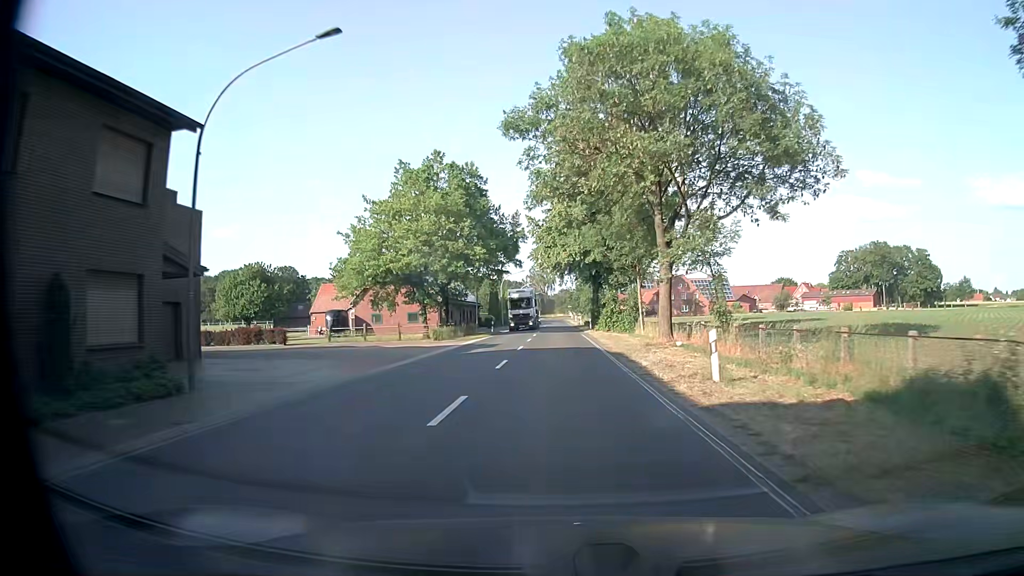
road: secondary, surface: asphalt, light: Day
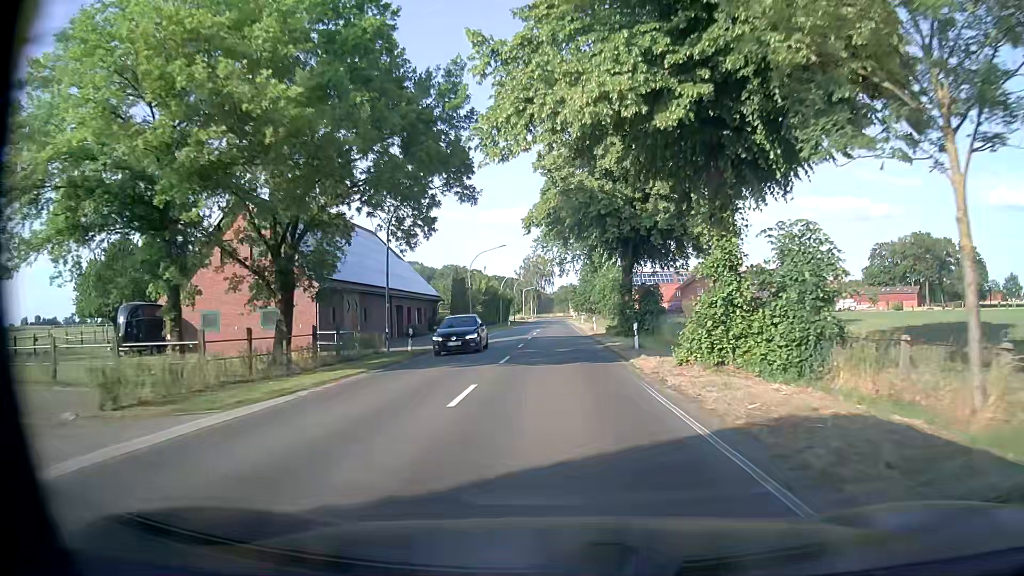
(+0.3, +33.6) m; +1°
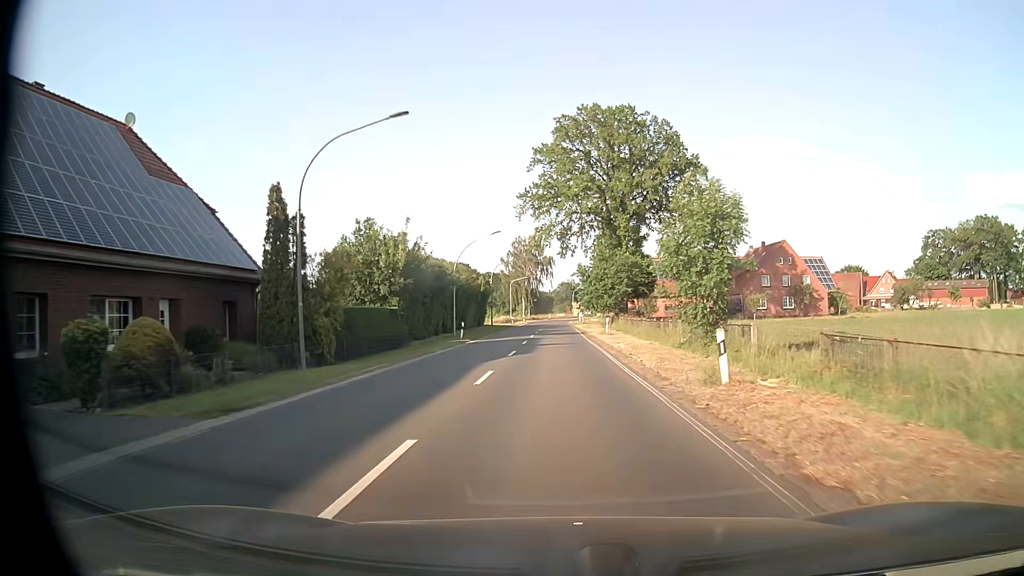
(-0.2, +40.8) m; 0°
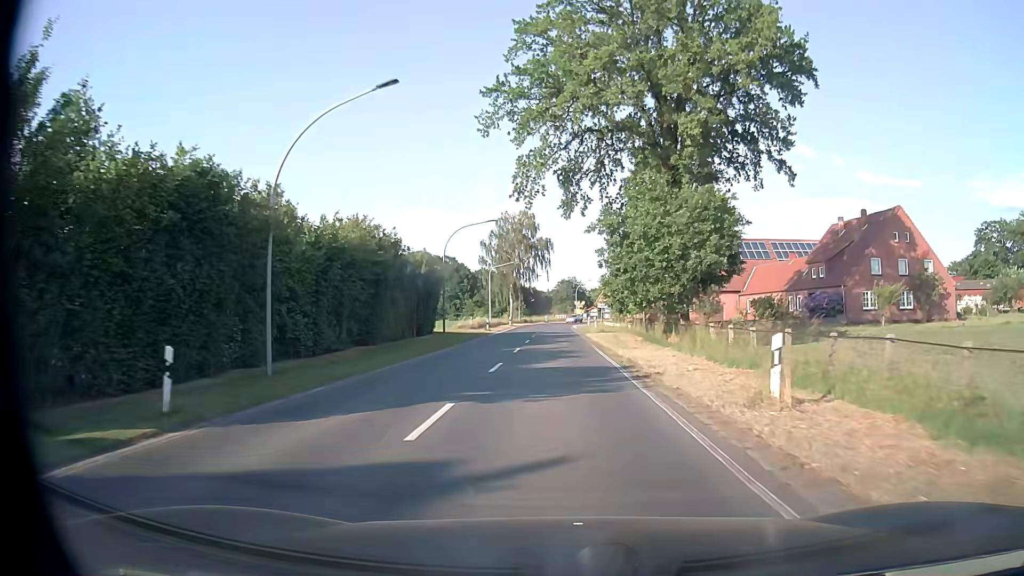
(-0.1, +32.4) m; 0°
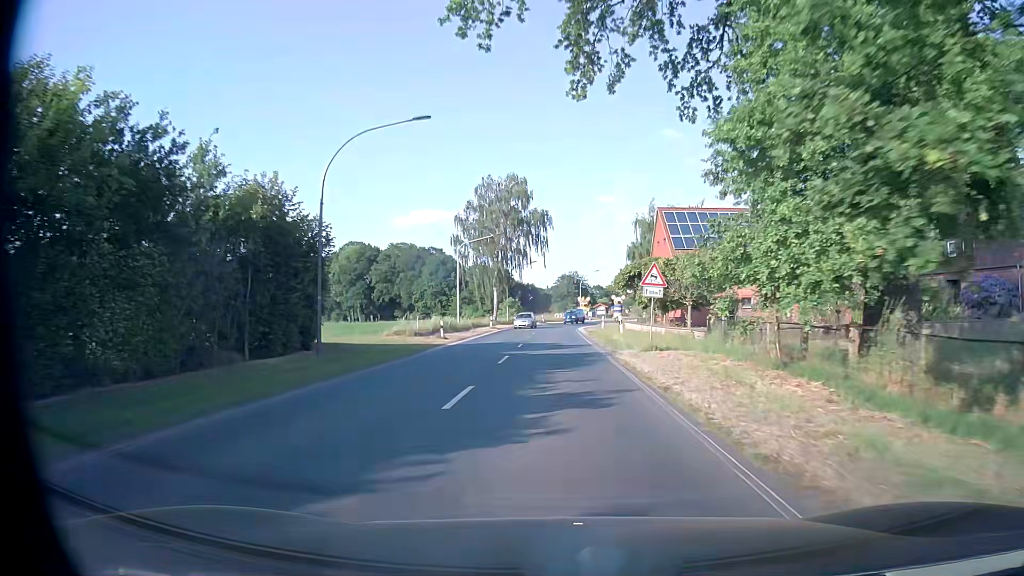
(-0.1, +24.2) m; 0°
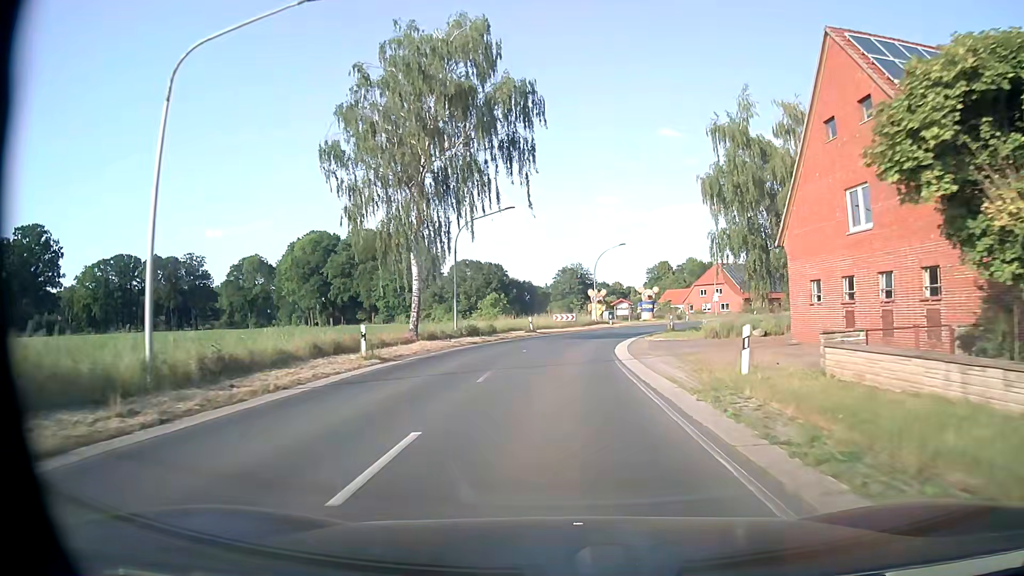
(+0.1, +40.3) m; 0°
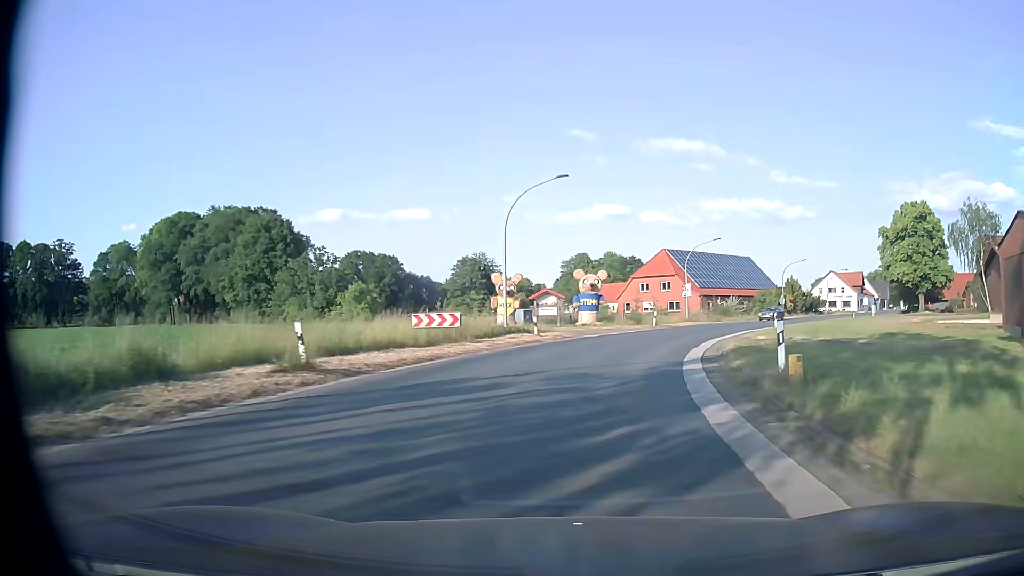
(+1.2, +32.2) m; +8°
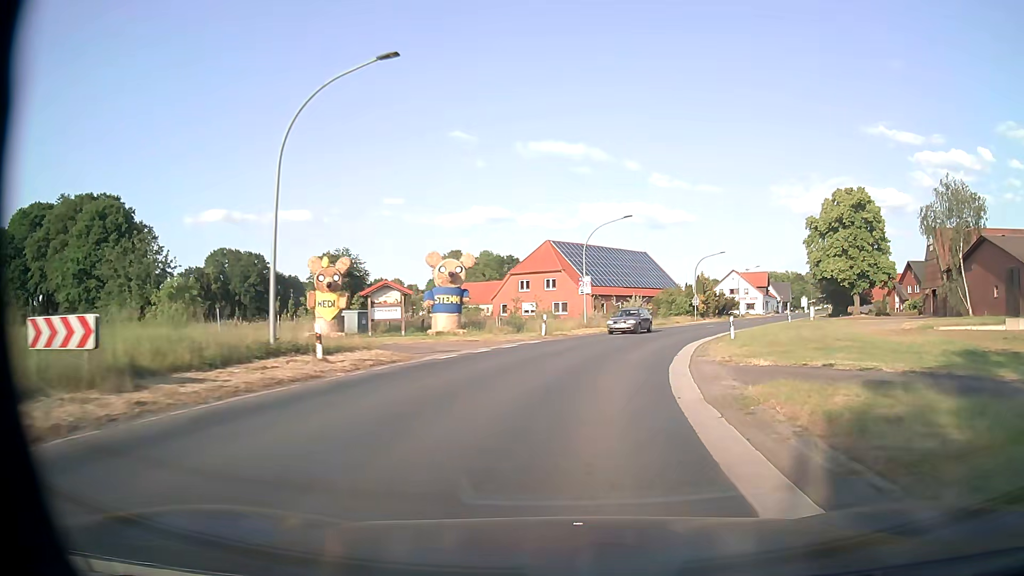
(+1.4, +16.0) m; +9°
(+1, +10) (+2, +20) (+5, +30) (+8, +39) (+12, +48) (+17, +57) (+21, +66) (+26, +75) (+30, +84) (+34, +93) m
